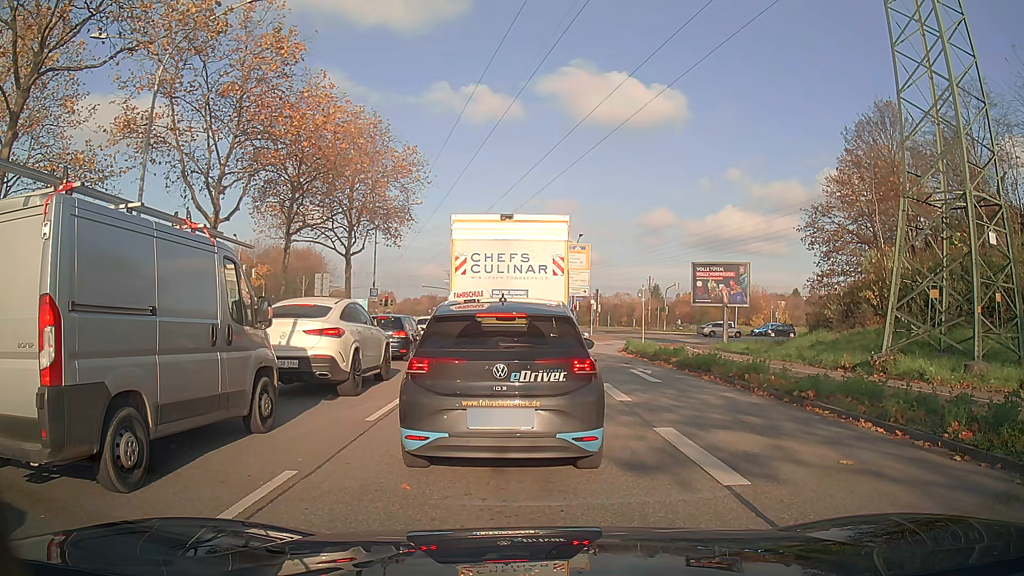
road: primary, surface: asphalt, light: Day
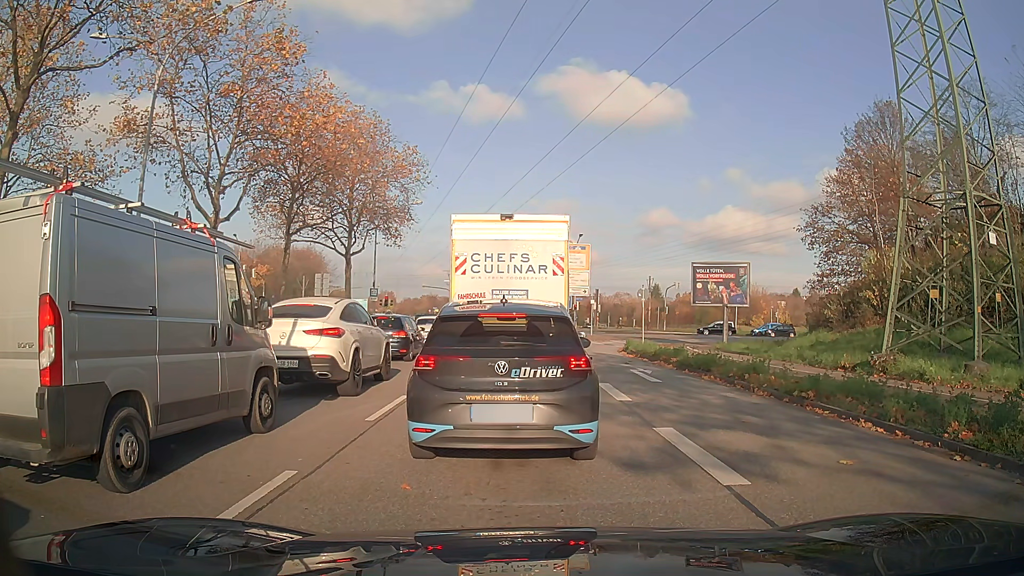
(0.0, 0.0) m; 0°
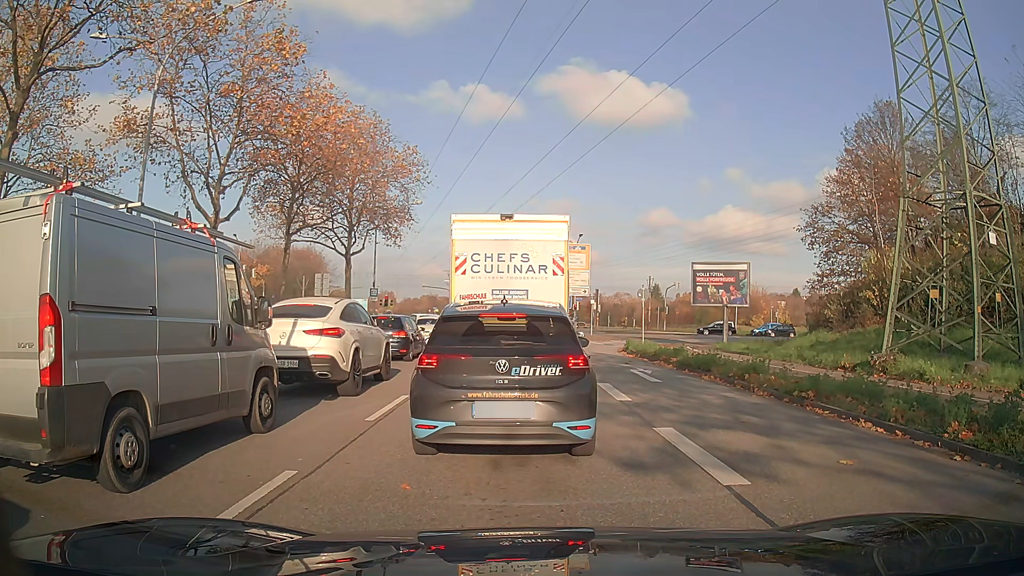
(0.0, 0.0) m; 0°
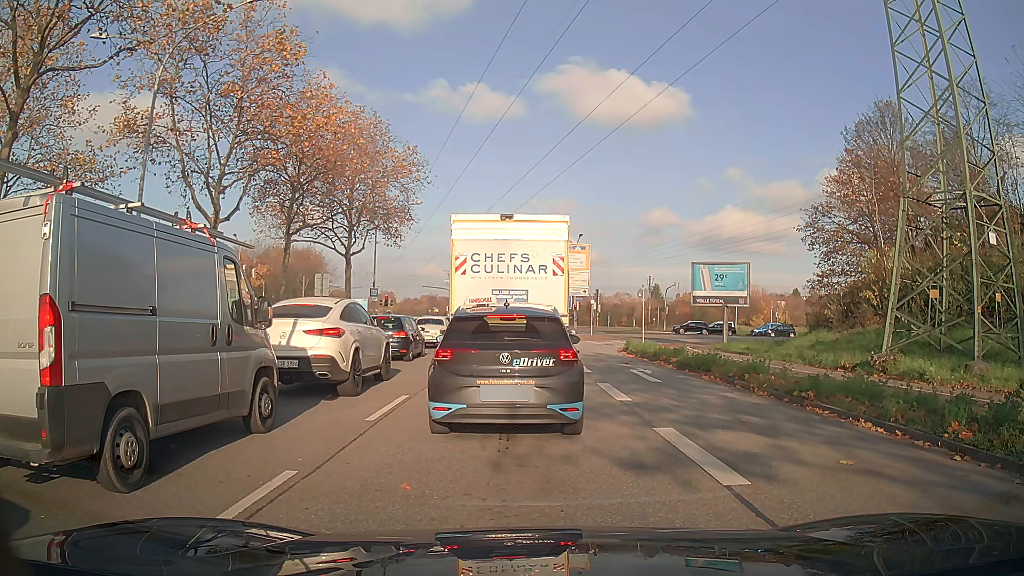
(0.0, 0.0) m; 0°
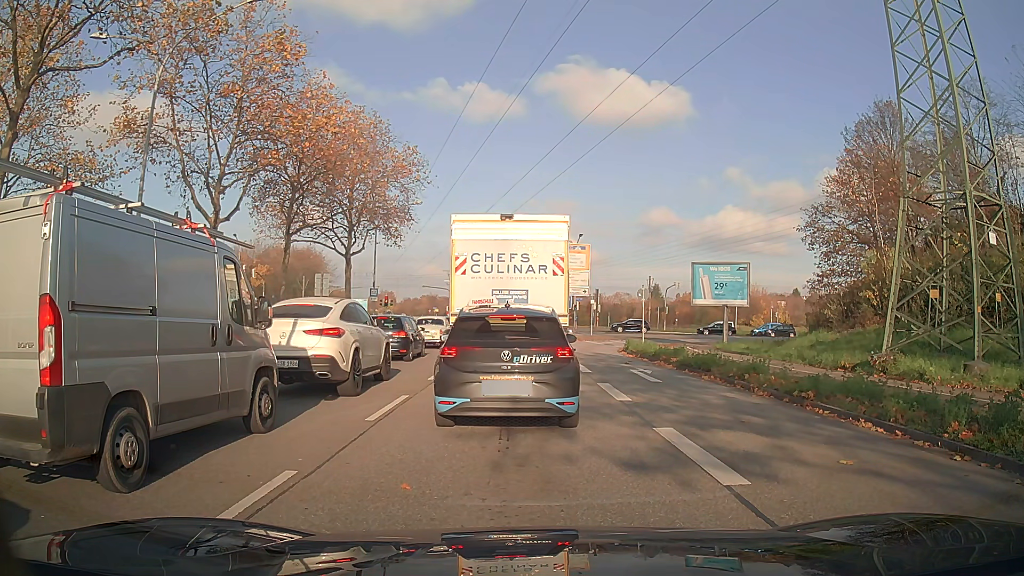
(0.0, 0.0) m; 0°
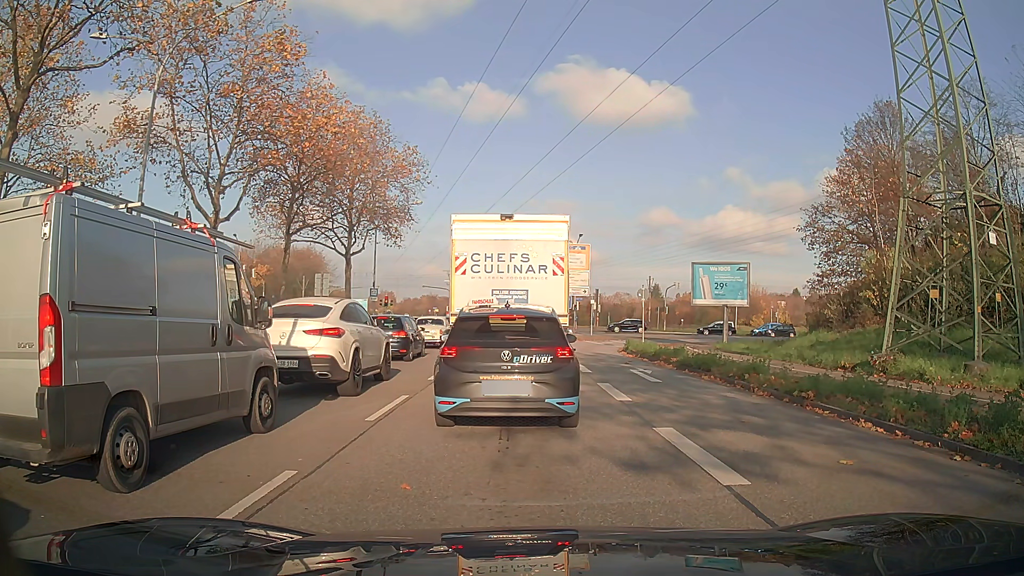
(0.0, 0.0) m; 0°
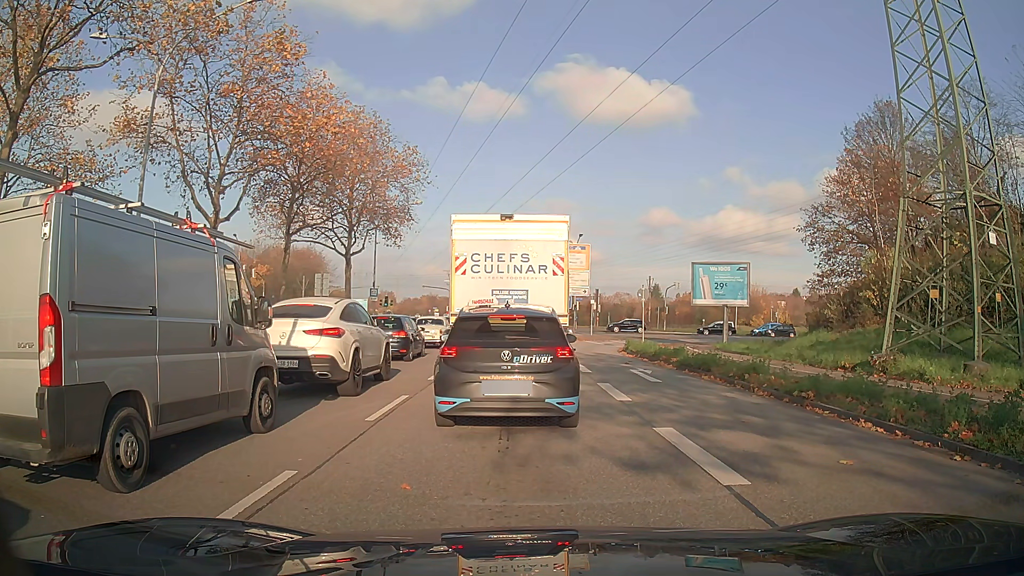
(0.0, 0.0) m; 0°
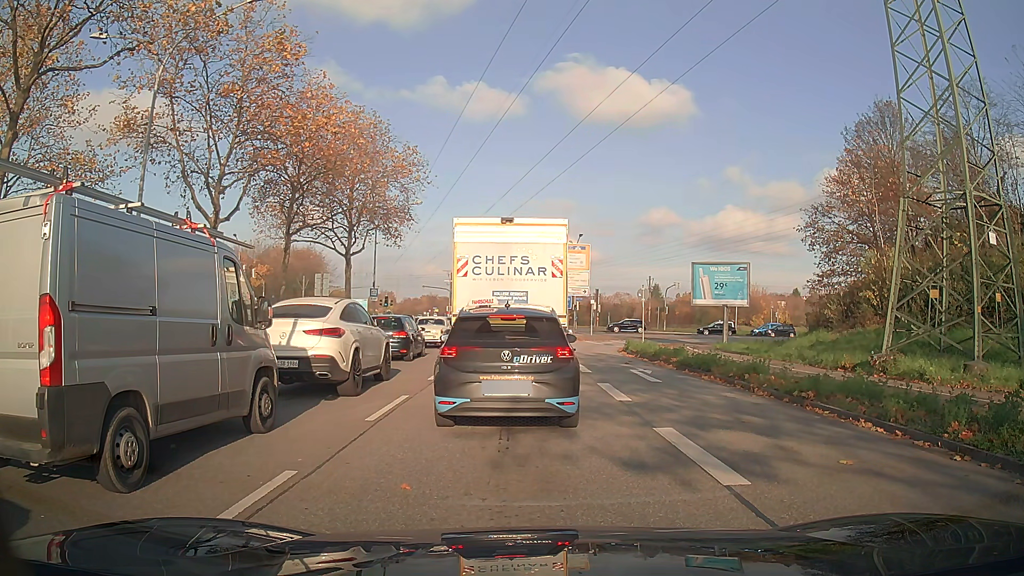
(0.0, 0.0) m; 0°
(0, +10) (-1, +20) (-1, +30) (-1, +40) (-2, +50) (-3, +60) (-3, +70) (-4, +80) (-5, +90) (-6, +100) m
